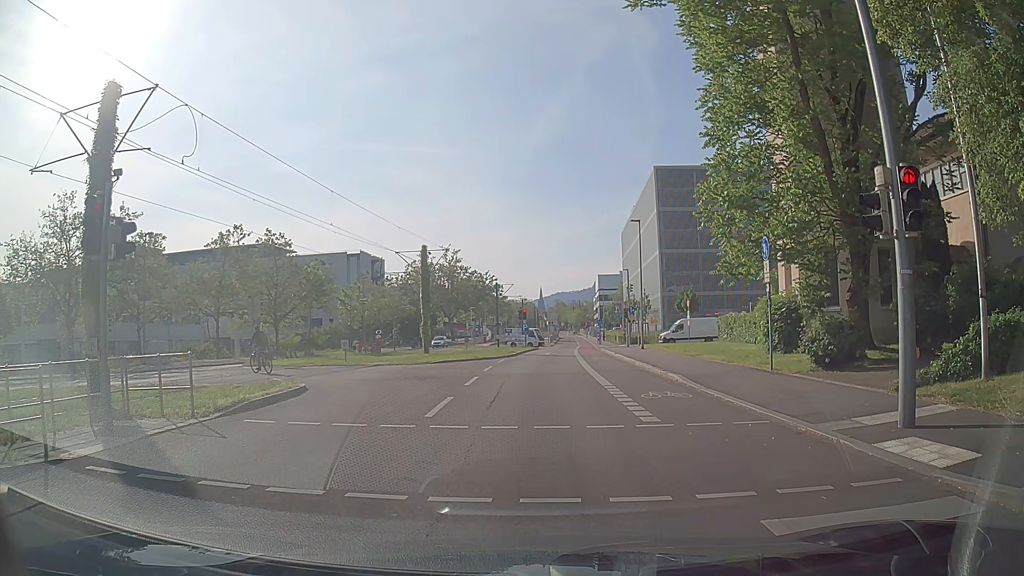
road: secondary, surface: asphalt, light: Day
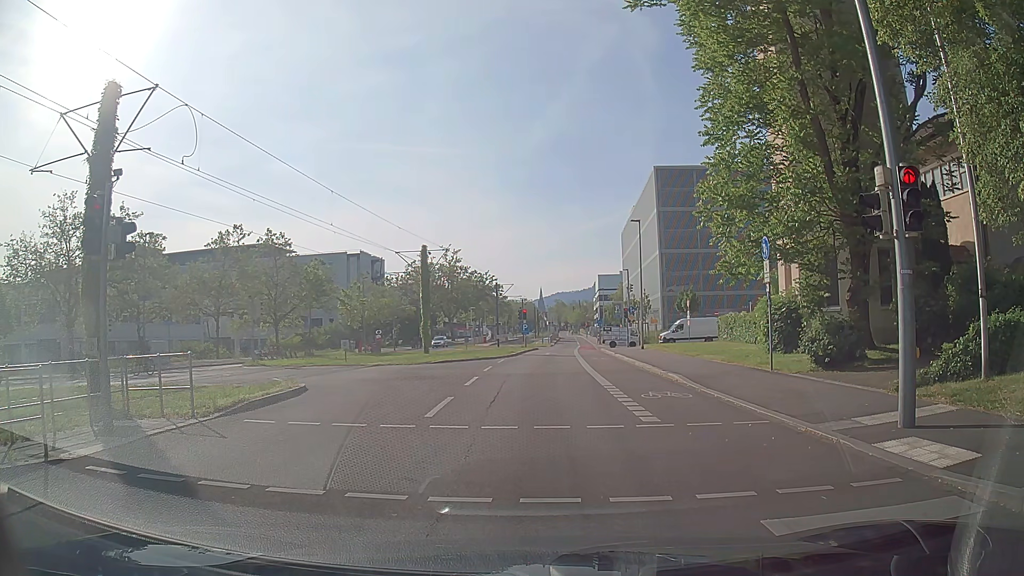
(0.0, 0.0) m; 0°
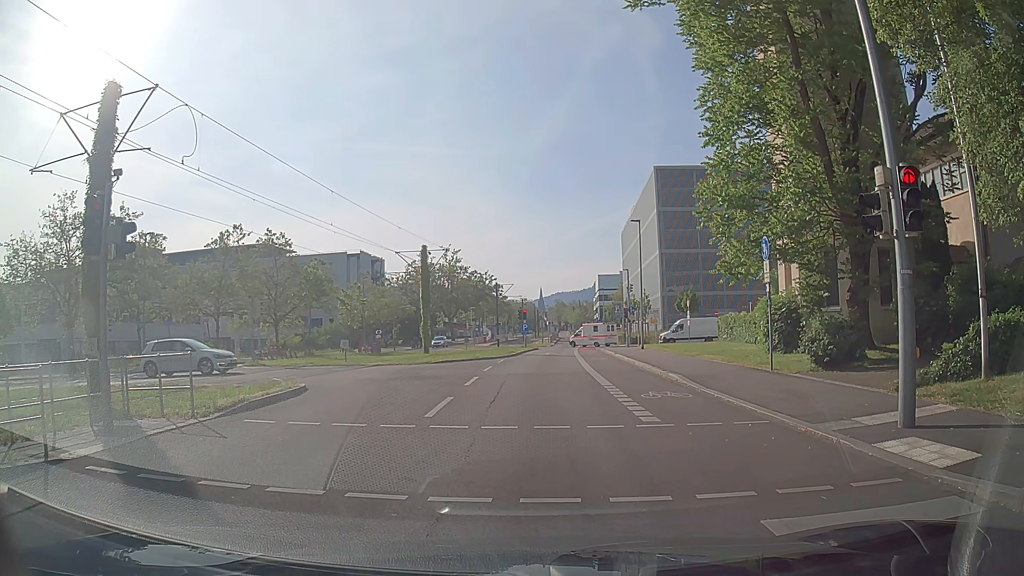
(0.0, 0.0) m; 0°
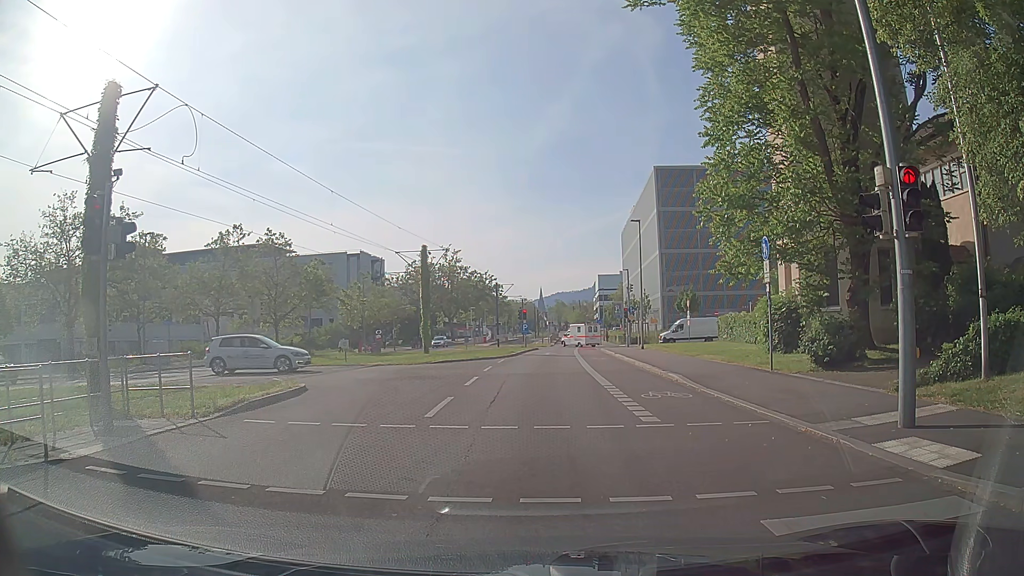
(0.0, 0.0) m; 0°
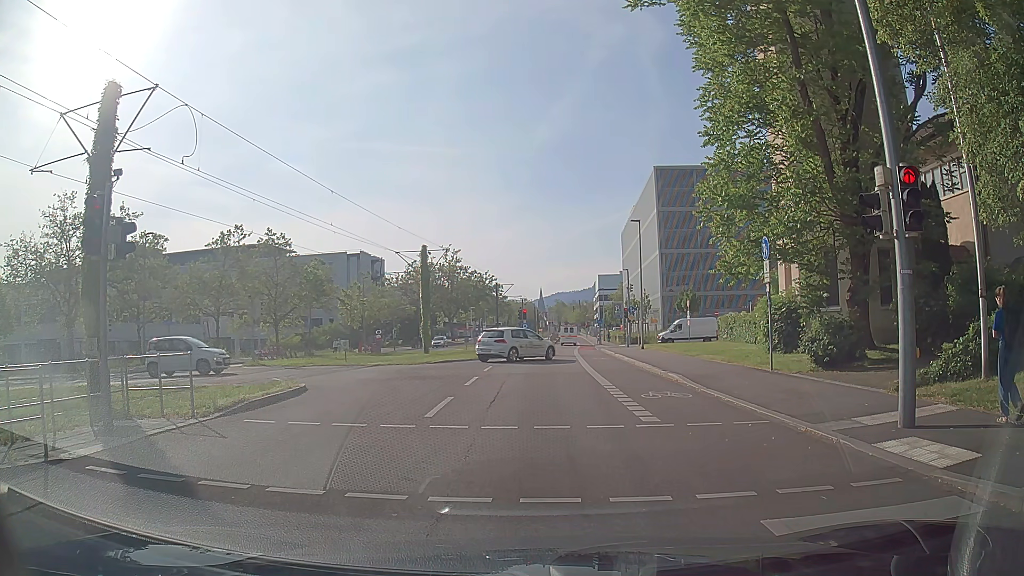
(0.0, 0.0) m; 0°
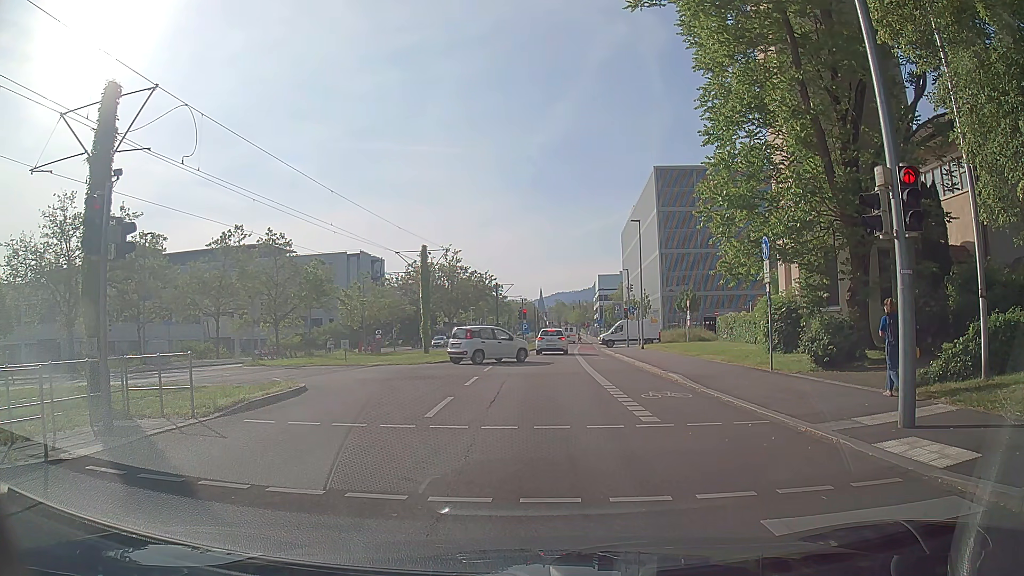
(0.0, 0.0) m; 0°
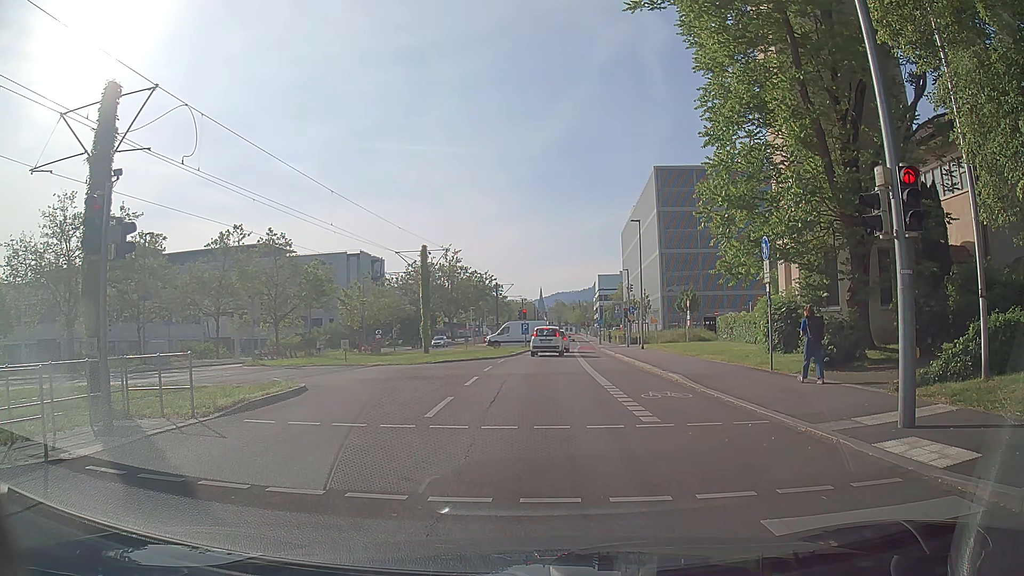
(0.0, 0.0) m; 0°
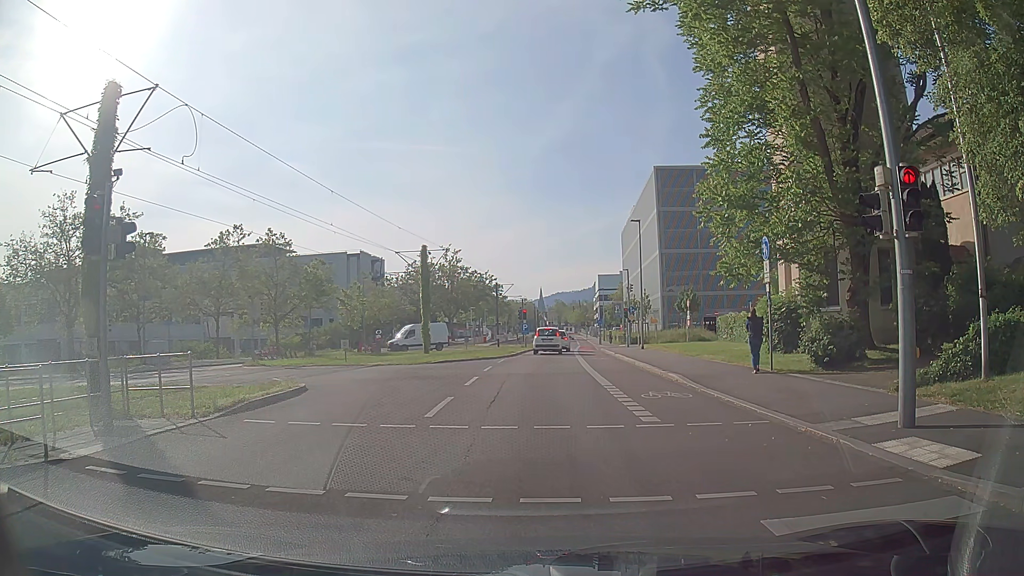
(0.0, 0.0) m; 0°
(0, +10) (+1, +20) (+1, +30) (+3, +40) (+4, +50) (+5, +60) (+6, +70) (+7, +80) (+8, +90) (+9, +100) m
